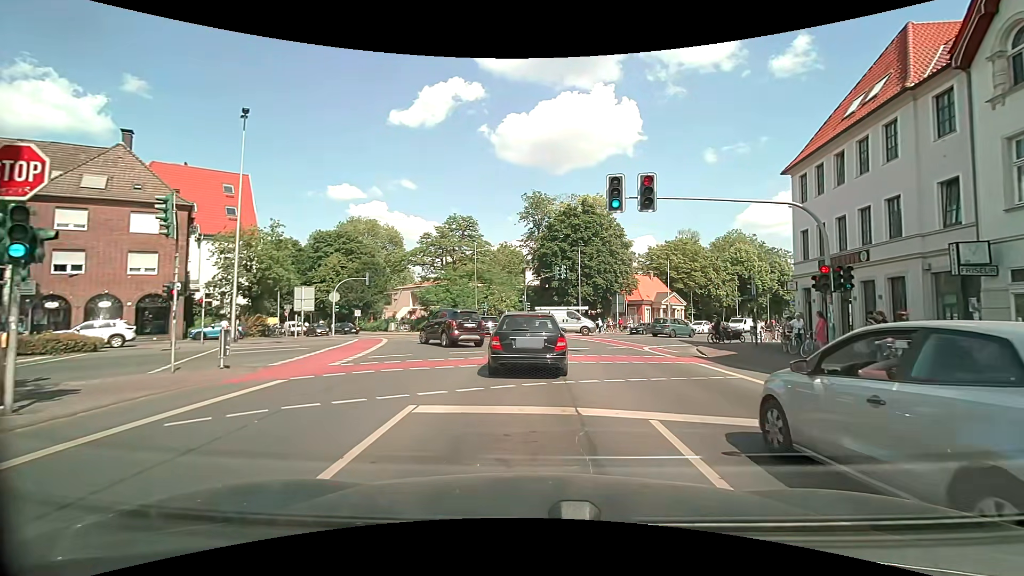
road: secondary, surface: asphalt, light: Day
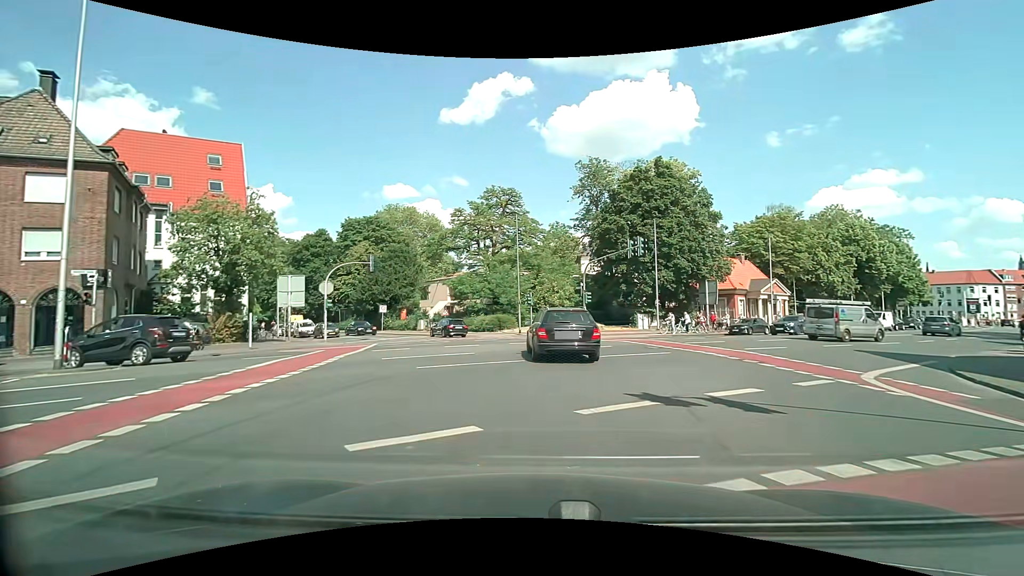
(-0.5, +13.4) m; -6°
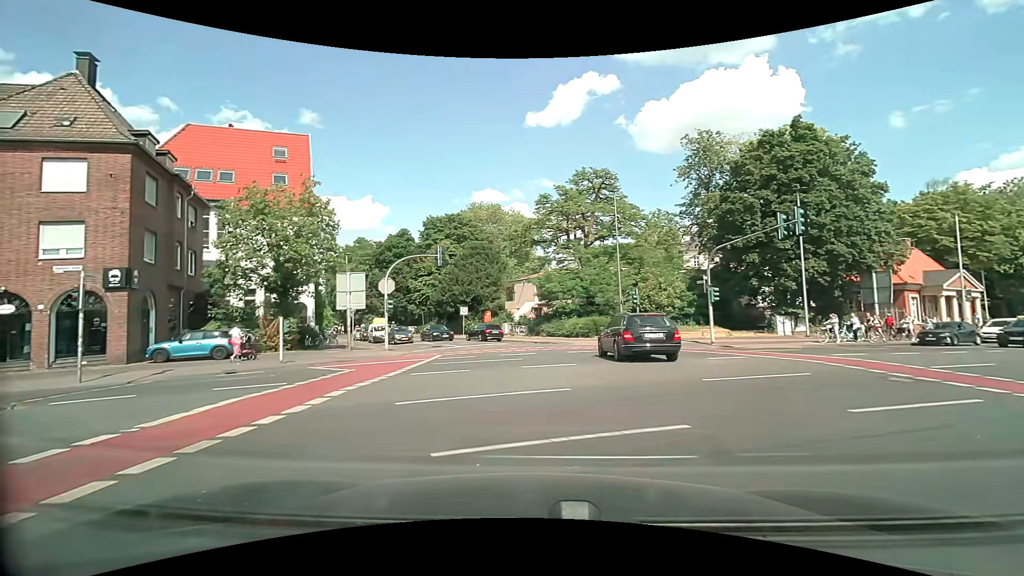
(-0.6, +7.4) m; -12°
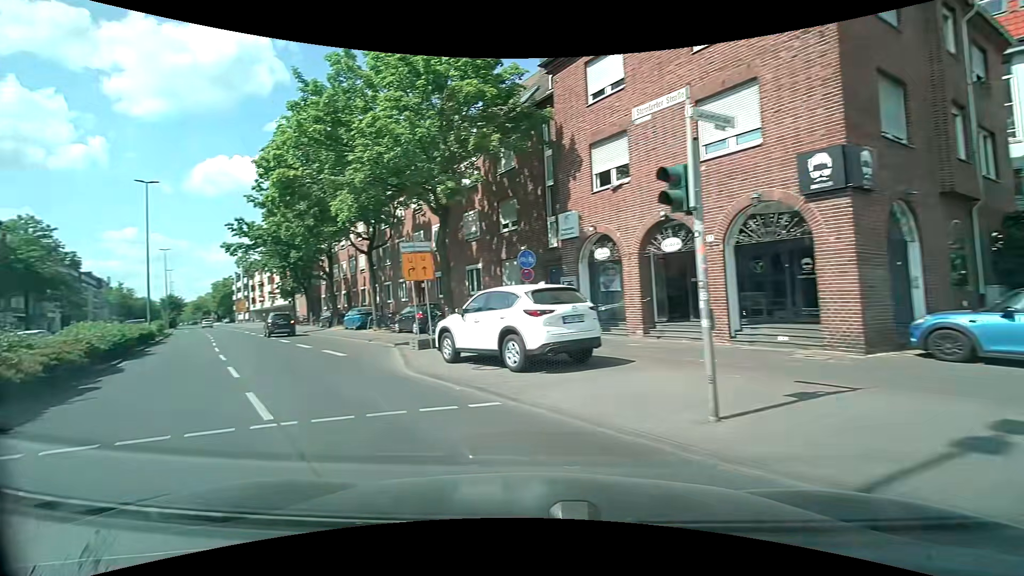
(-8.1, +14.2) m; -73°
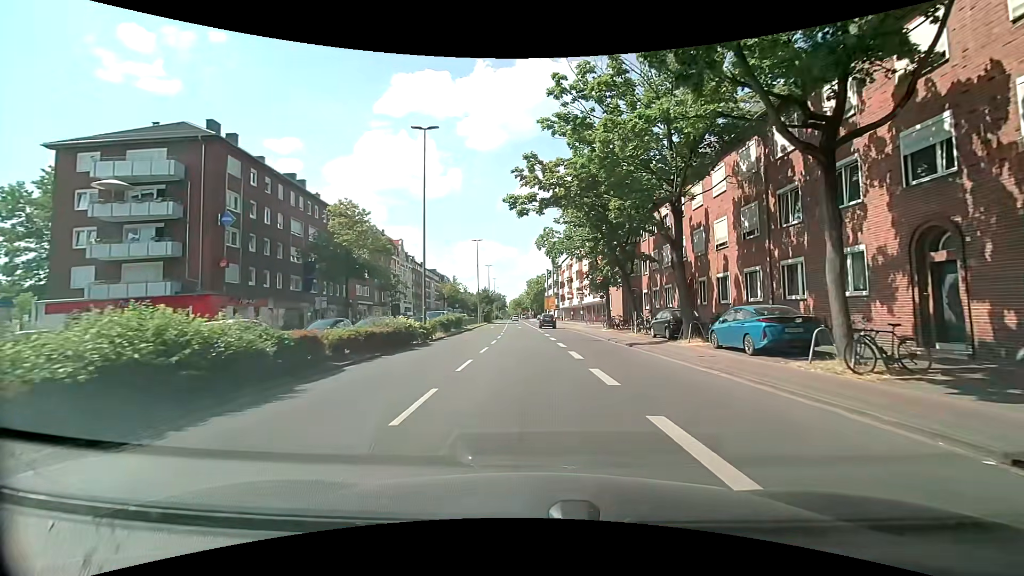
(-8.0, +17.7) m; -33°
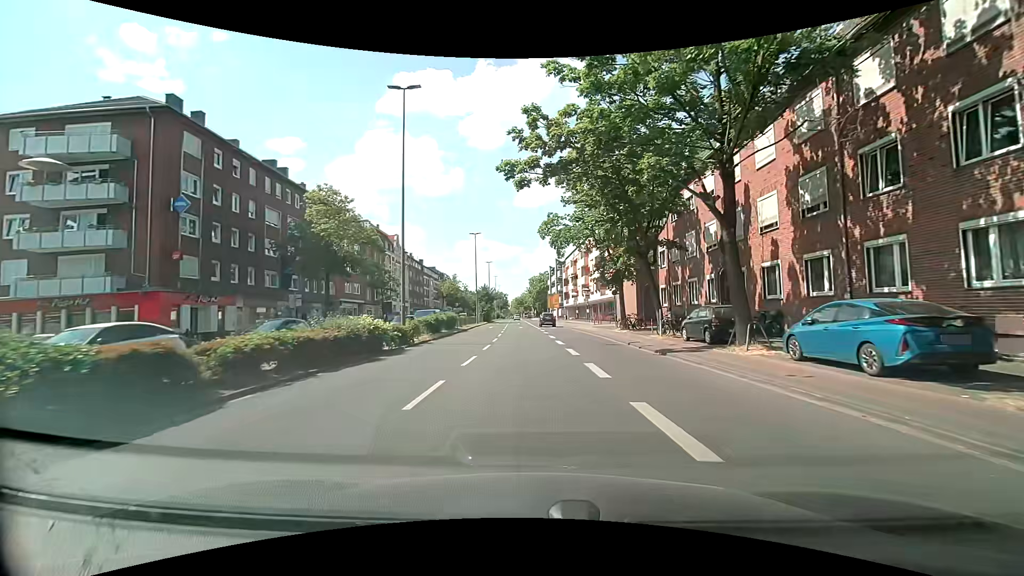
(0.0, +5.3) m; 0°
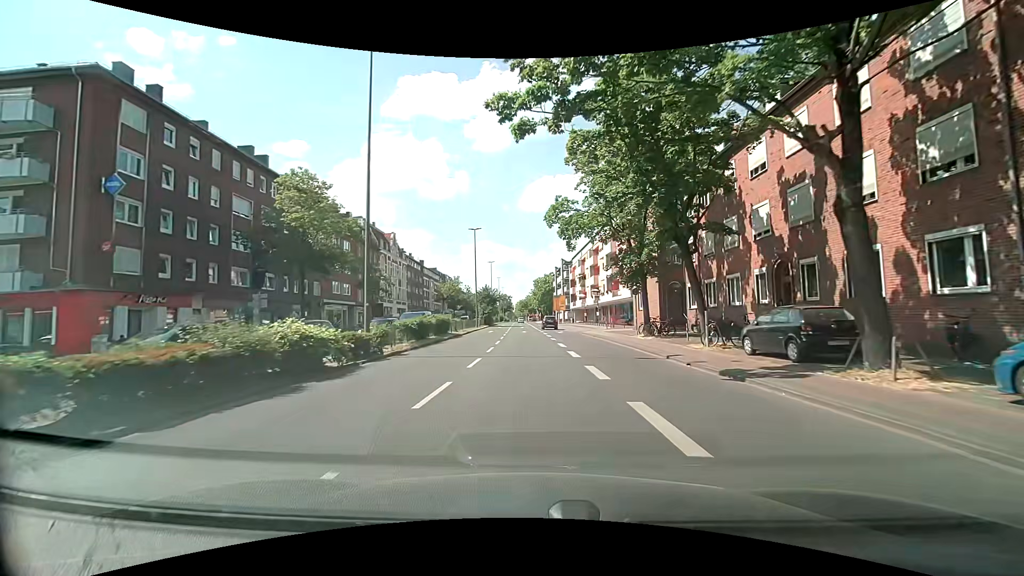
(-0.1, +5.8) m; -2°
